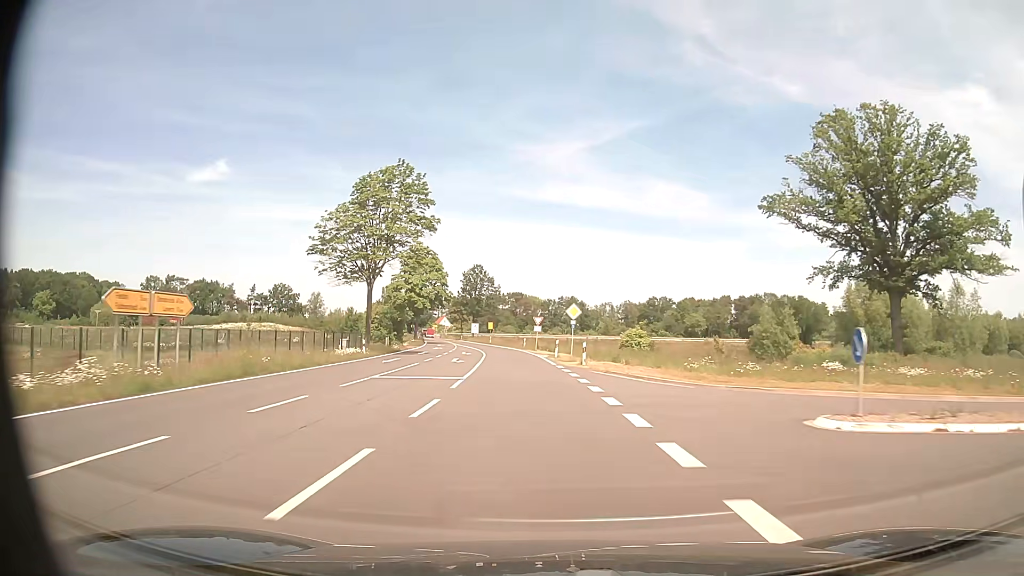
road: tertiary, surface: asphalt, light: Day
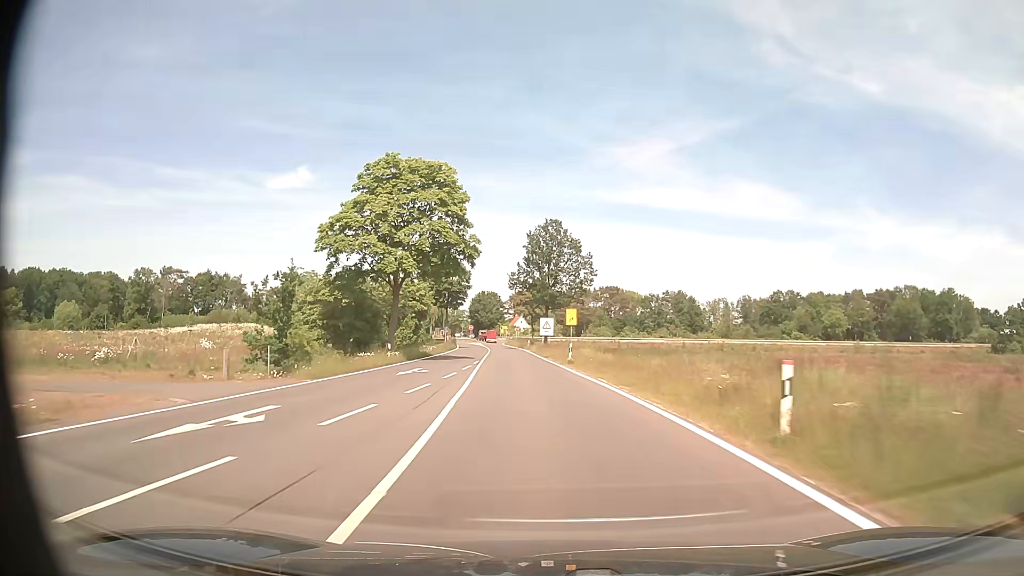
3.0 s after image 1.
(-3.9, +54.4) m; -8°
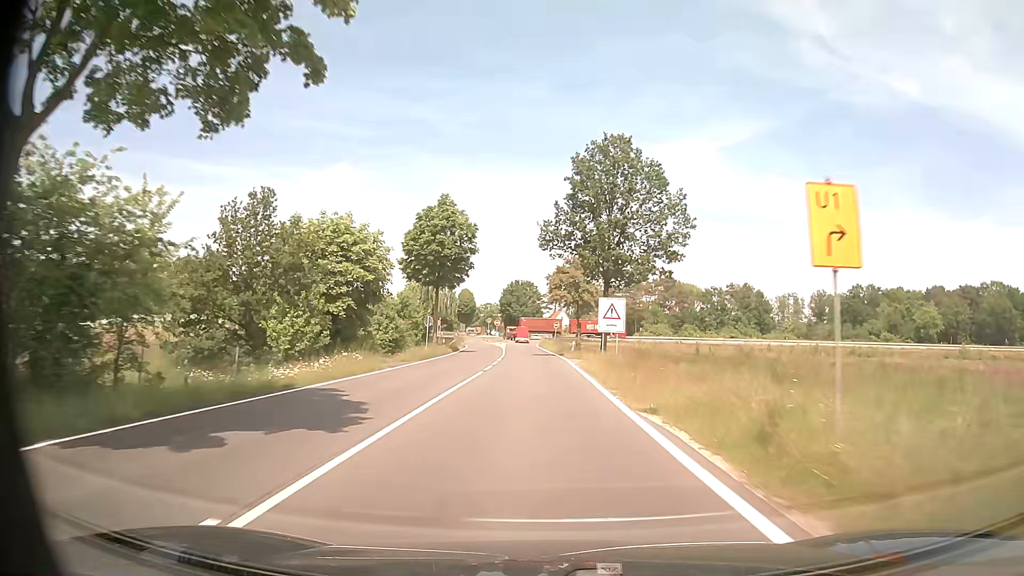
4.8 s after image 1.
(-1.1, +32.7) m; -3°
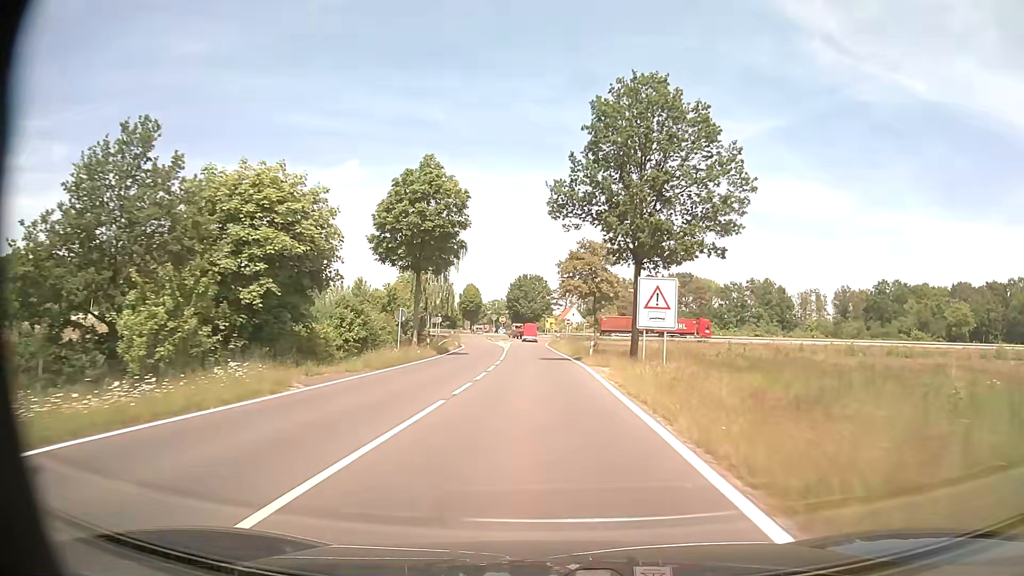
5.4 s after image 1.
(-0.1, +10.7) m; -1°
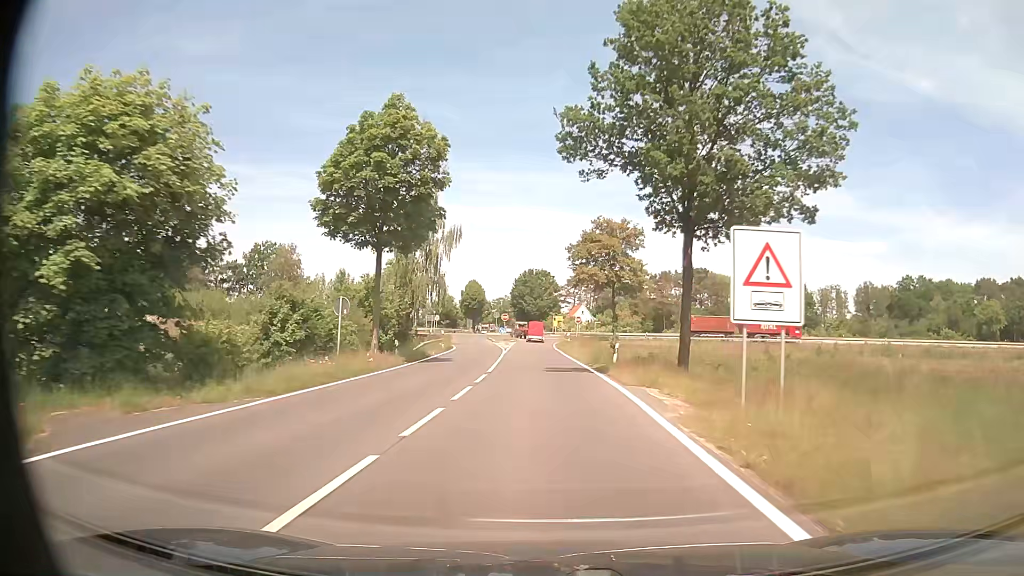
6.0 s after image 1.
(0.0, +10.4) m; -1°
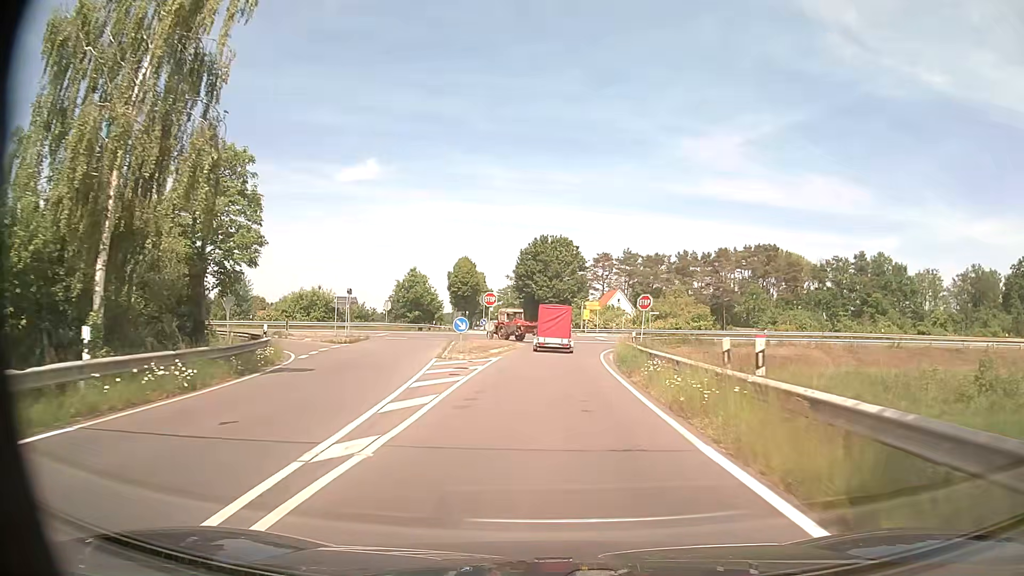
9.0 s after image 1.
(-0.8, +45.7) m; -1°
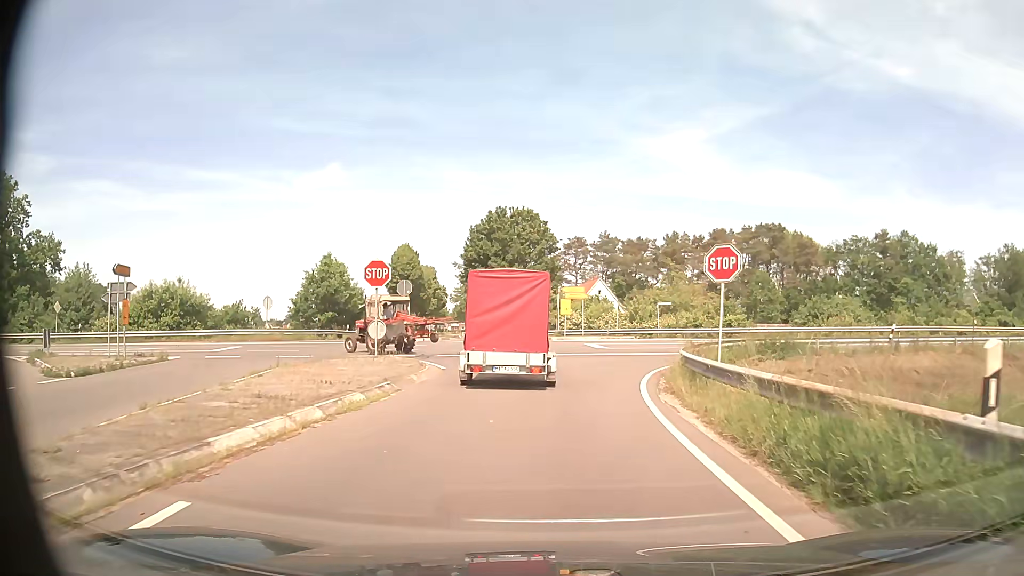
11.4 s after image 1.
(+0.5, +22.5) m; +3°
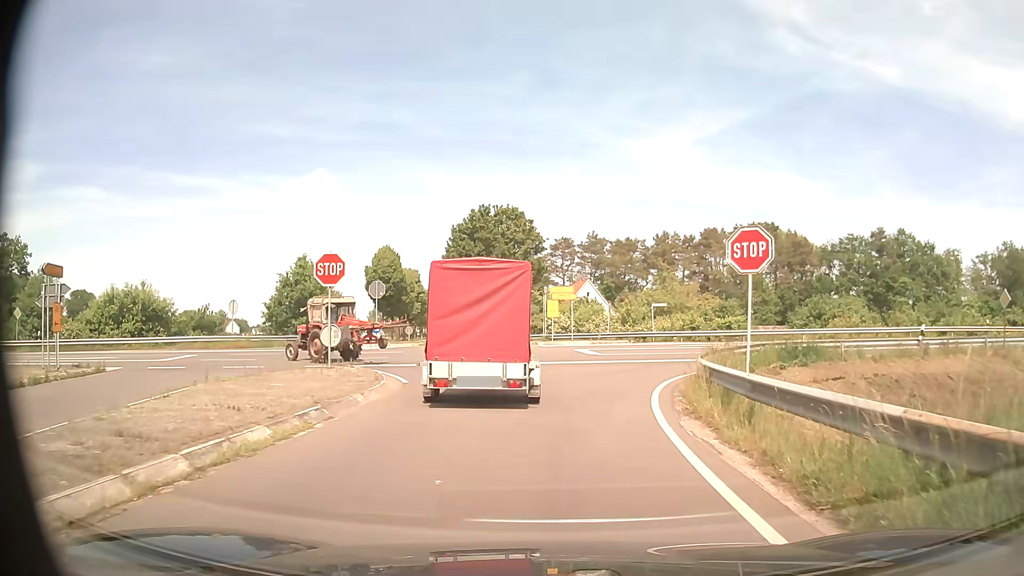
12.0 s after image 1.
(0.0, +3.3) m; +1°
(0, +10) (+2, +20) (+9, +26) (+19, +28) (+29, +29) (+39, +31) (+49, +32) (+59, +33) (+69, +34) (+79, +35) m
